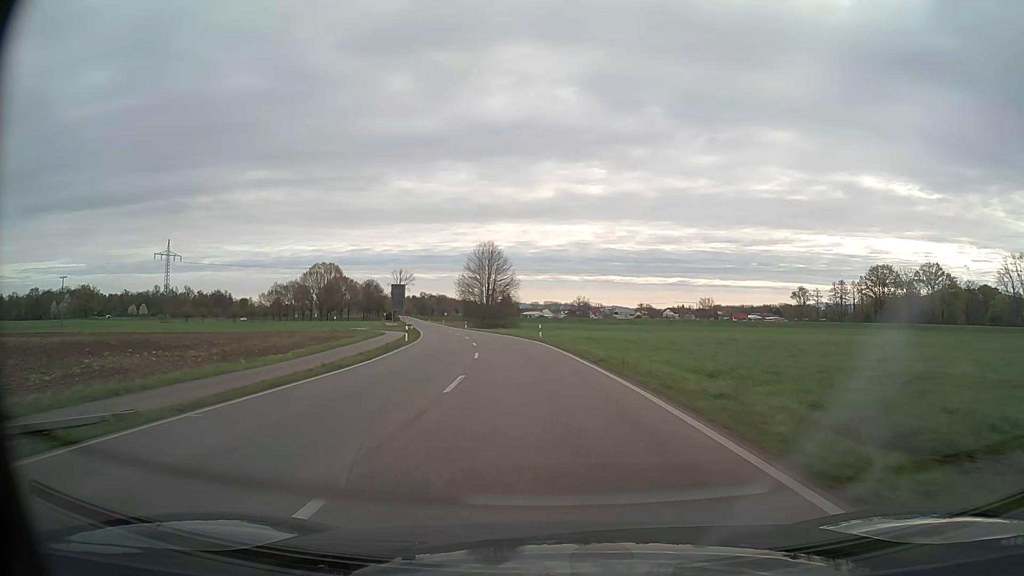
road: secondary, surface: asphalt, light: Day
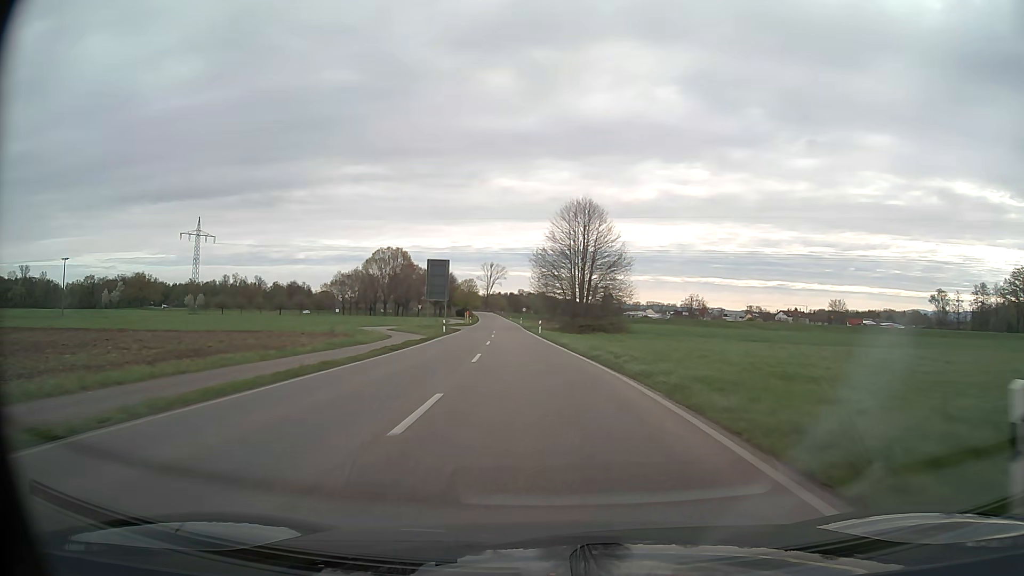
(-3.2, +41.4) m; -8°
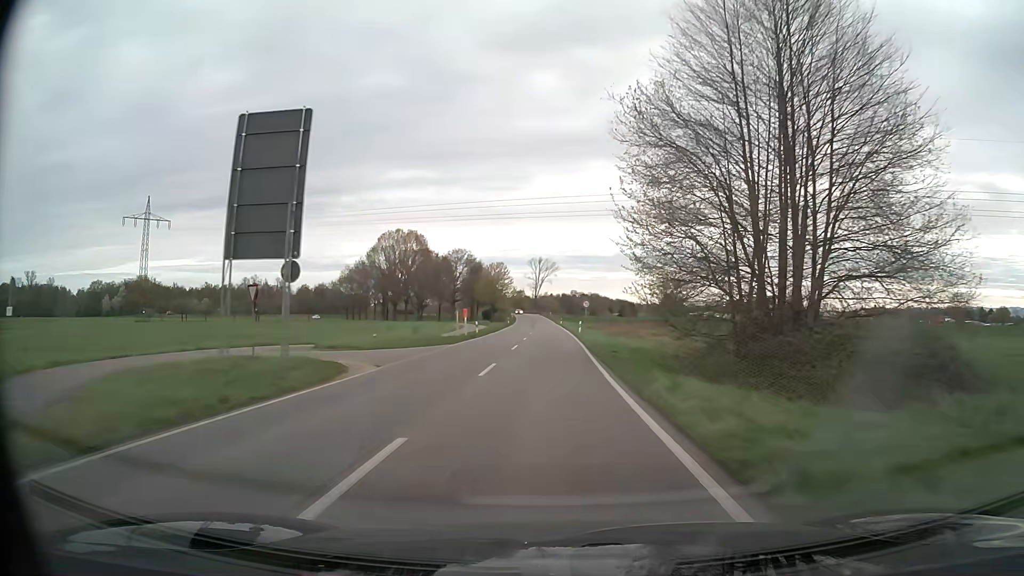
(-3.0, +52.2) m; -5°
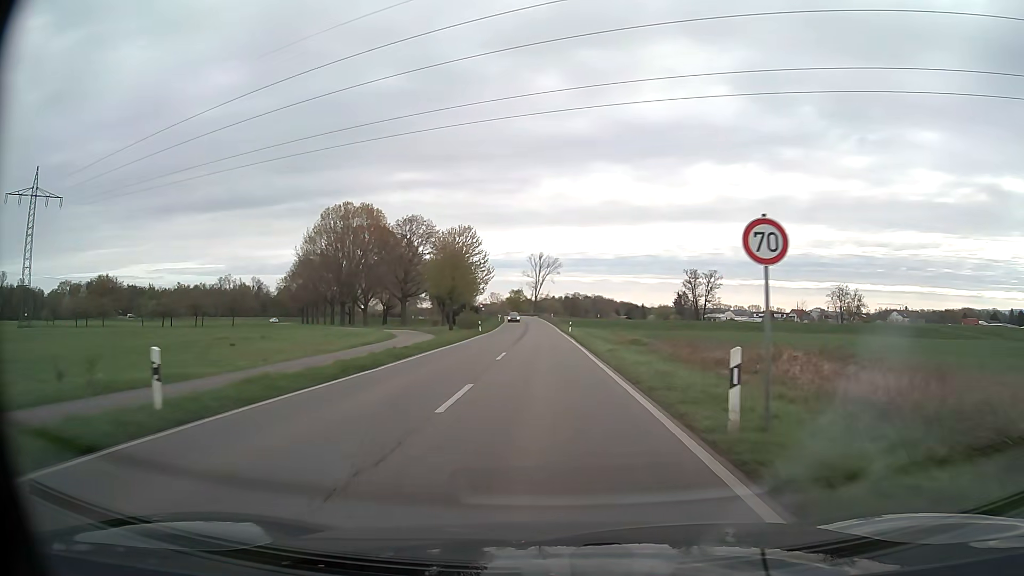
(0.0, +42.0) m; 0°
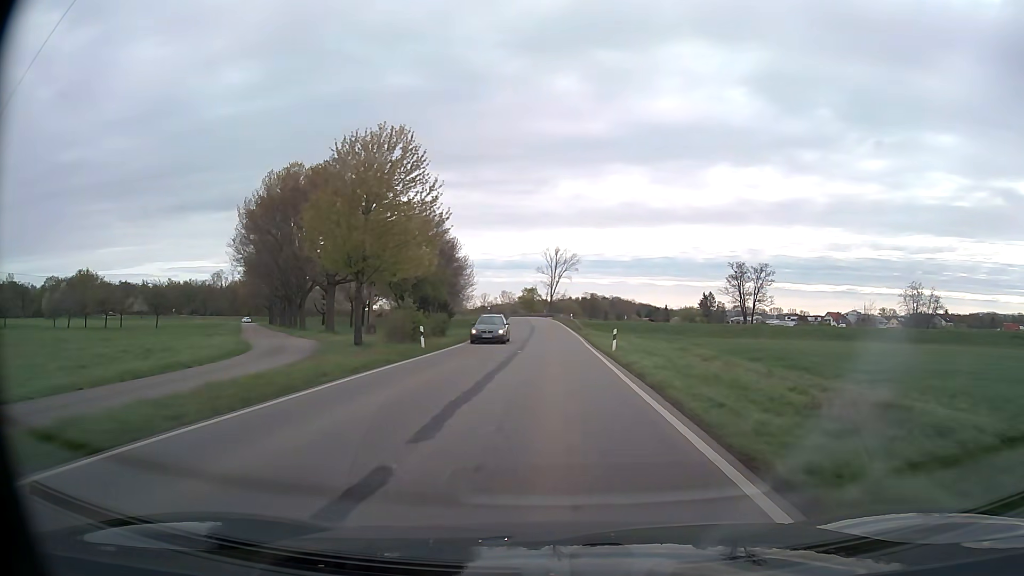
(-0.3, +31.4) m; -1°
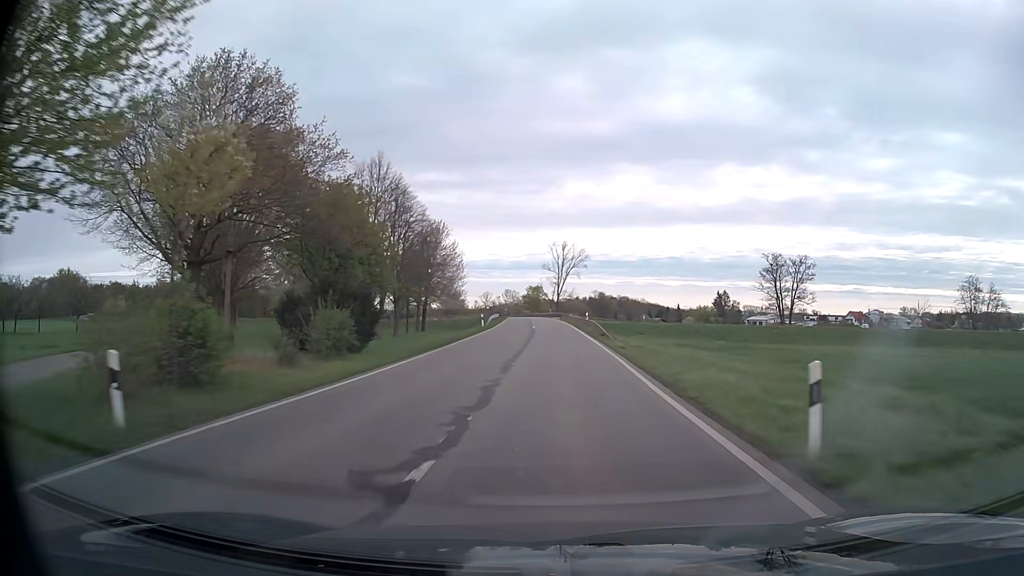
(-0.1, +20.9) m; 0°
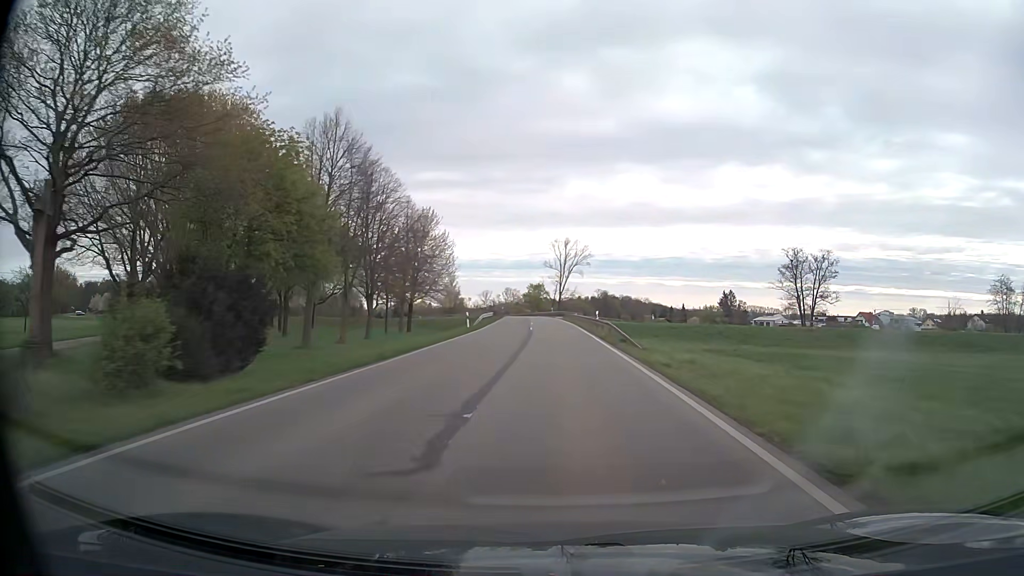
(0.0, +10.5) m; 0°
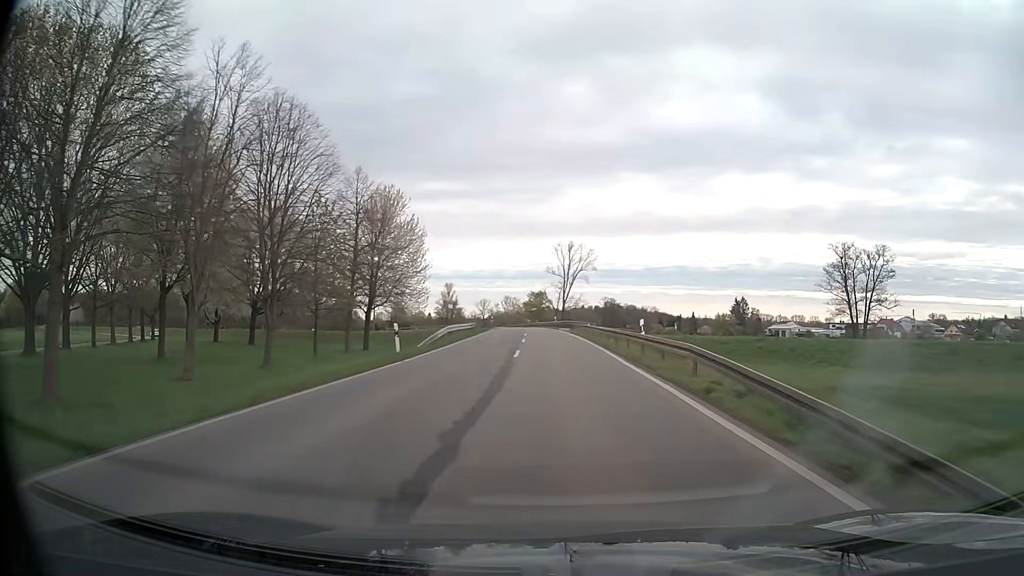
(0.0, +20.9) m; 0°
(0, +10) (0, +20) (0, +30) (0, +40) (-1, +50) (-1, +60) (-1, +70) (-2, +80) (-3, +90) (-4, +100) m
